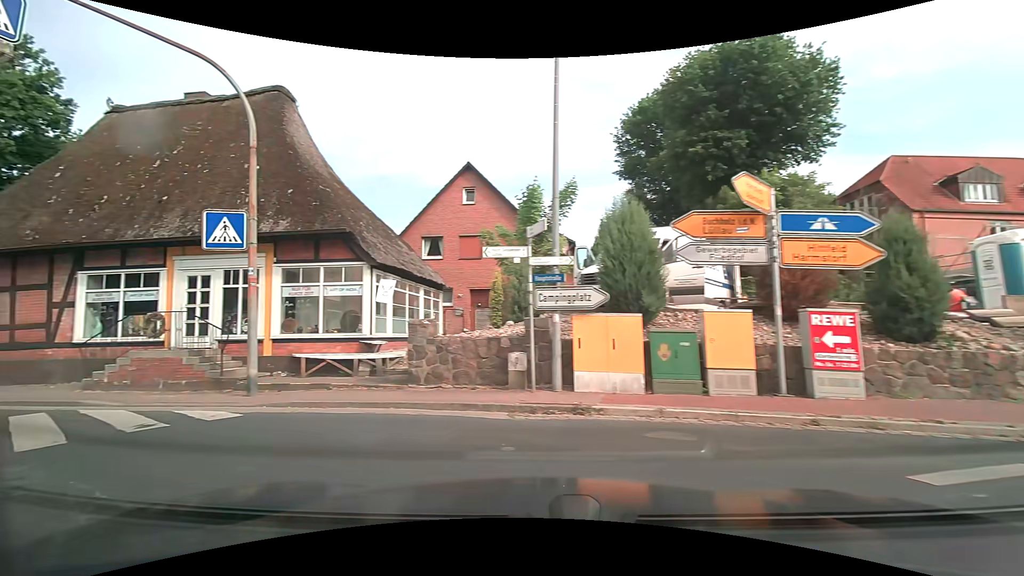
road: tertiary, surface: asphalt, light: Day
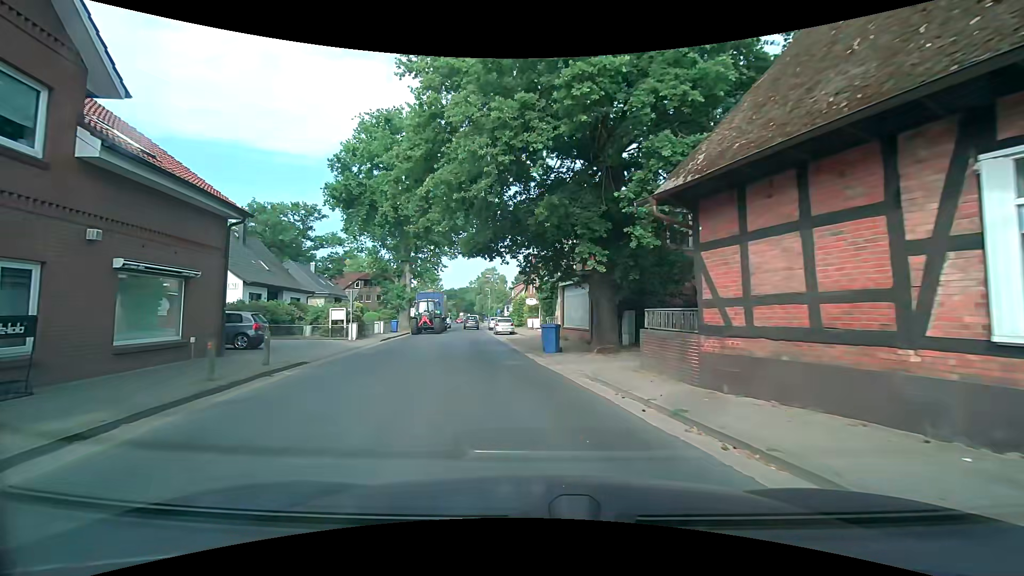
(-7.7, +8.1) m; -70°
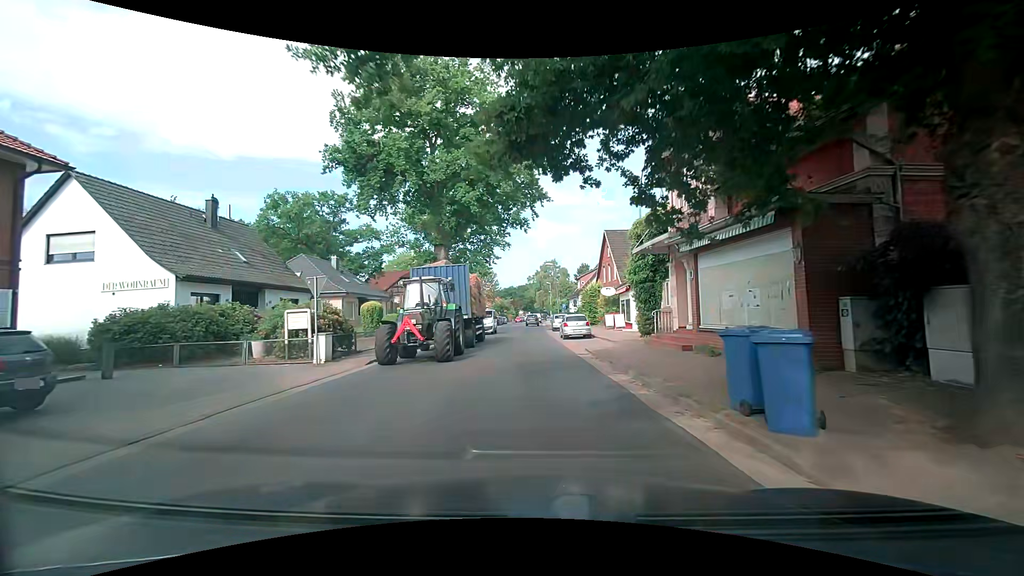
(-0.8, +13.2) m; -5°
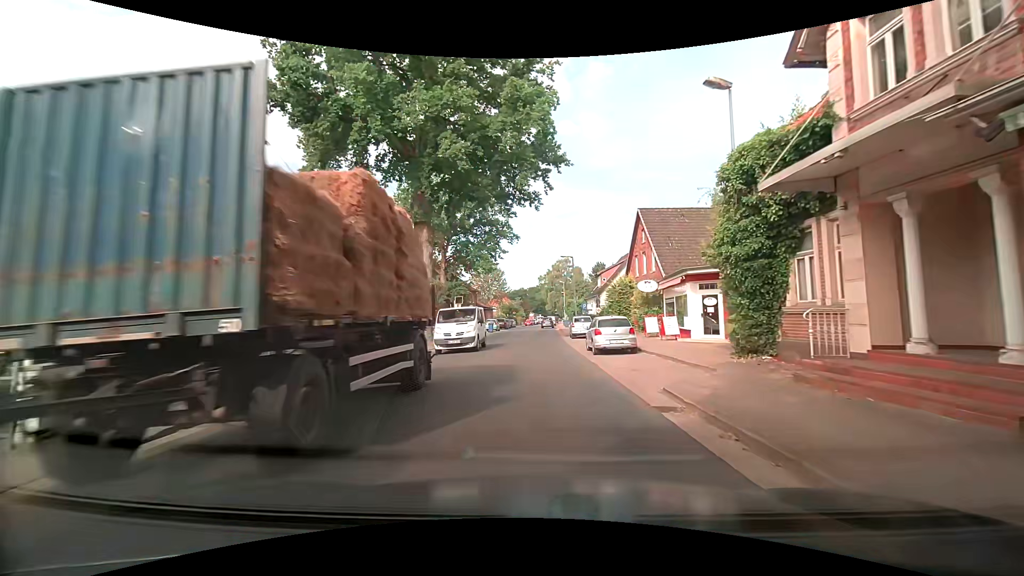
(-0.2, +10.3) m; -2°
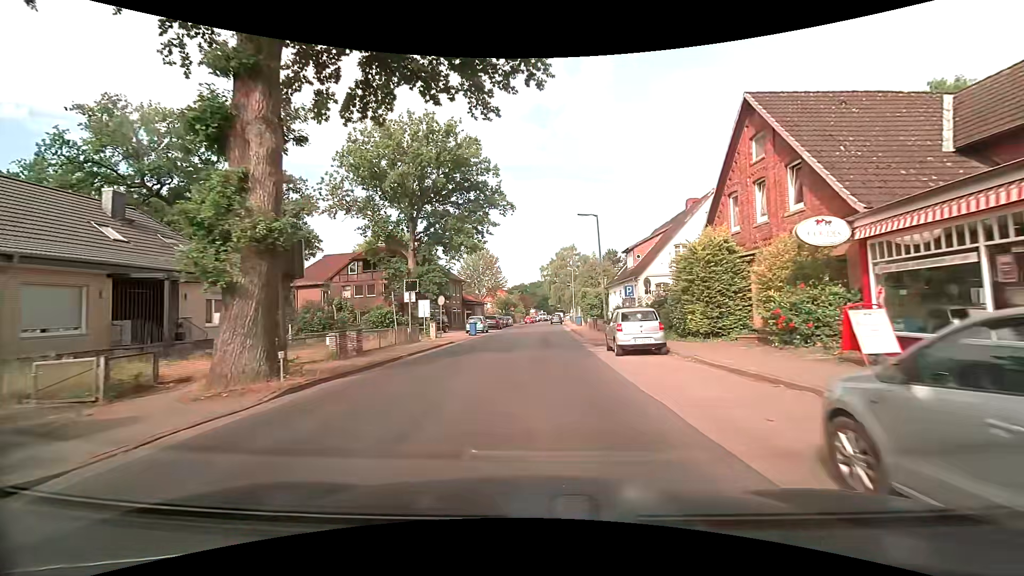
(-0.1, +18.3) m; -1°
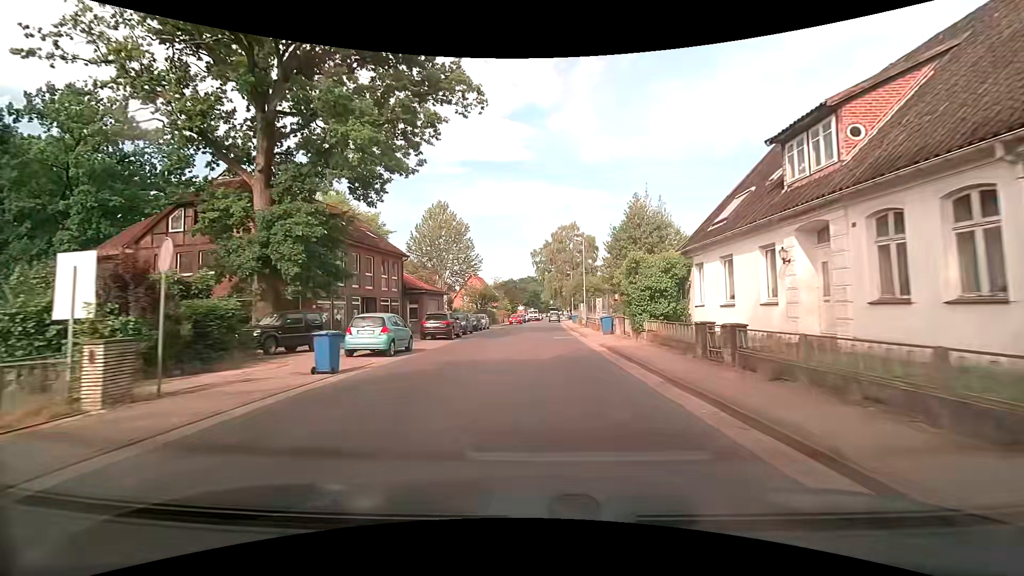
(+0.4, +26.7) m; +1°
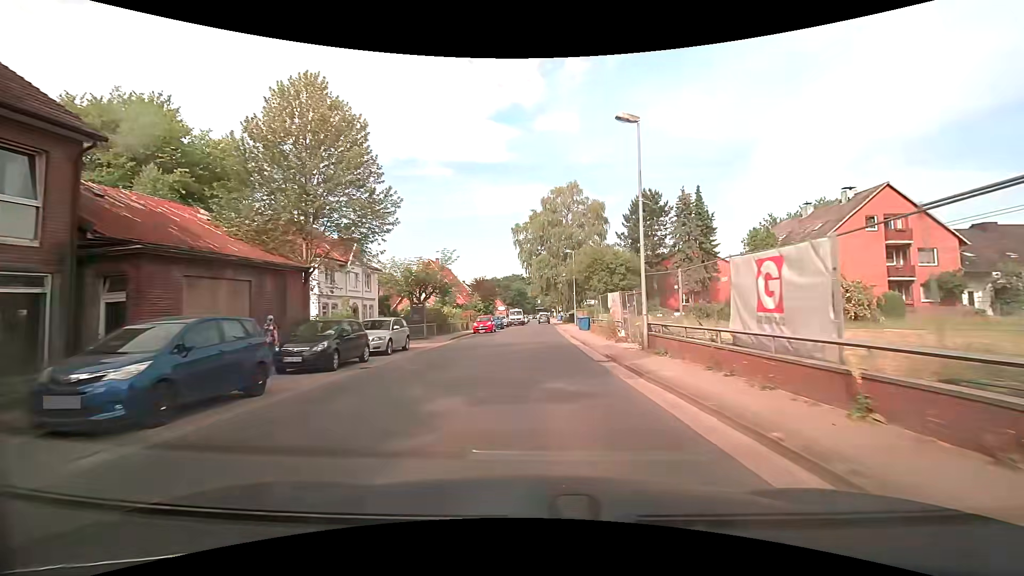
(+0.5, +28.3) m; +2°
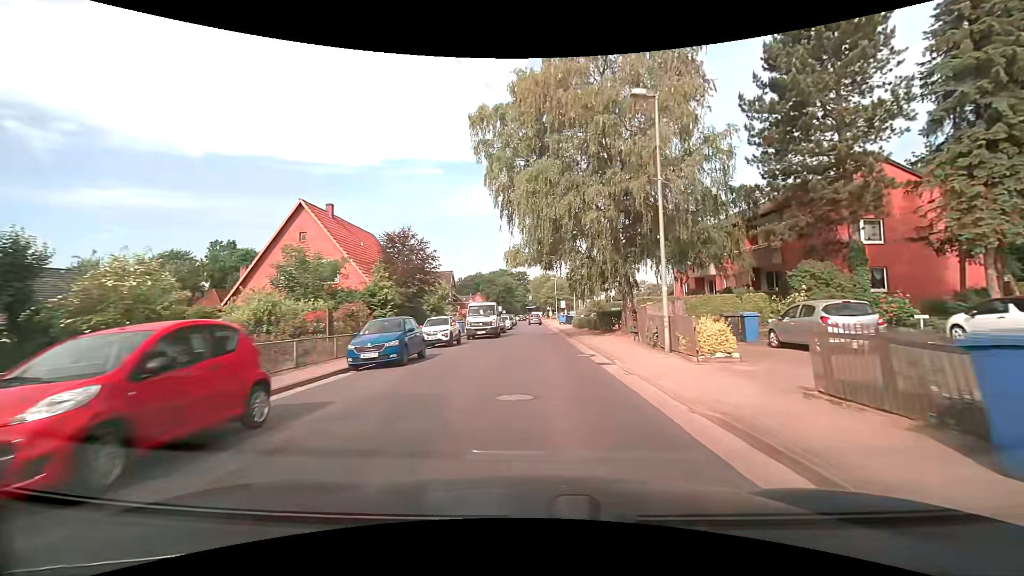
(0.0, +37.5) m; +1°
(0, +10) (0, +20) (0, +30) (0, +40) (0, +50) (0, +60) (0, +70) (0, +80) (0, +90) (0, +100) m
